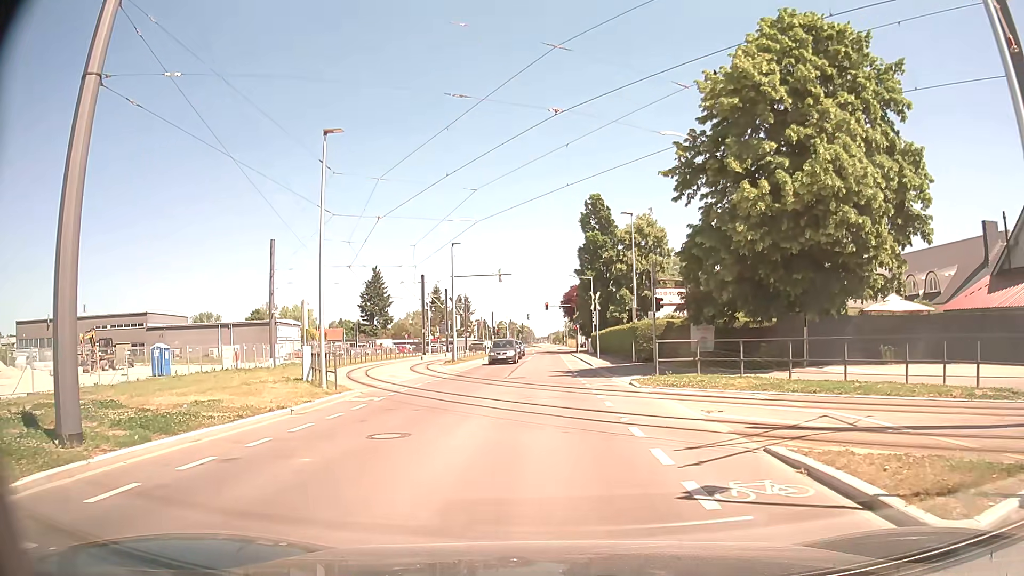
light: Day
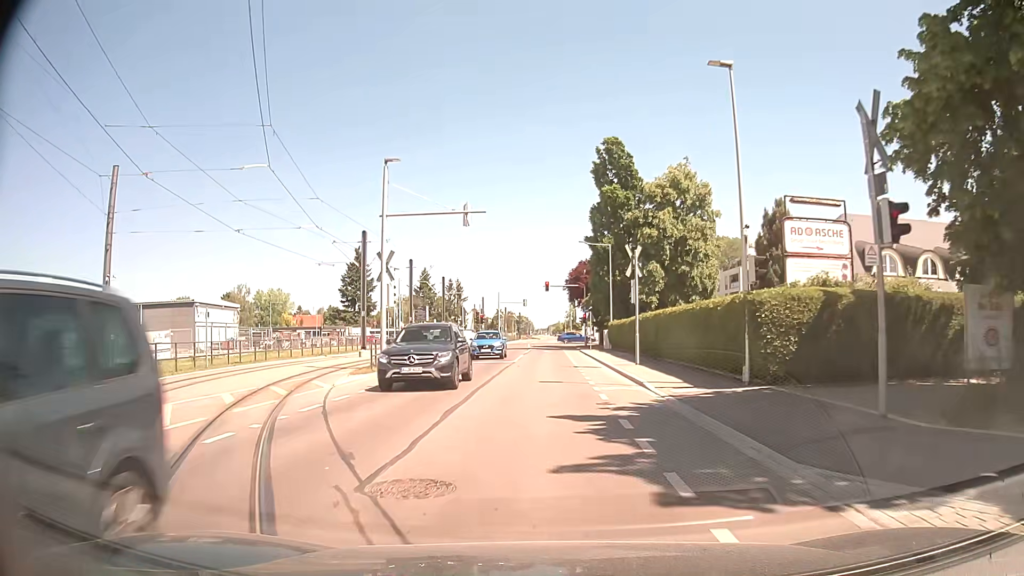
(-0.1, +21.2) m; -1°
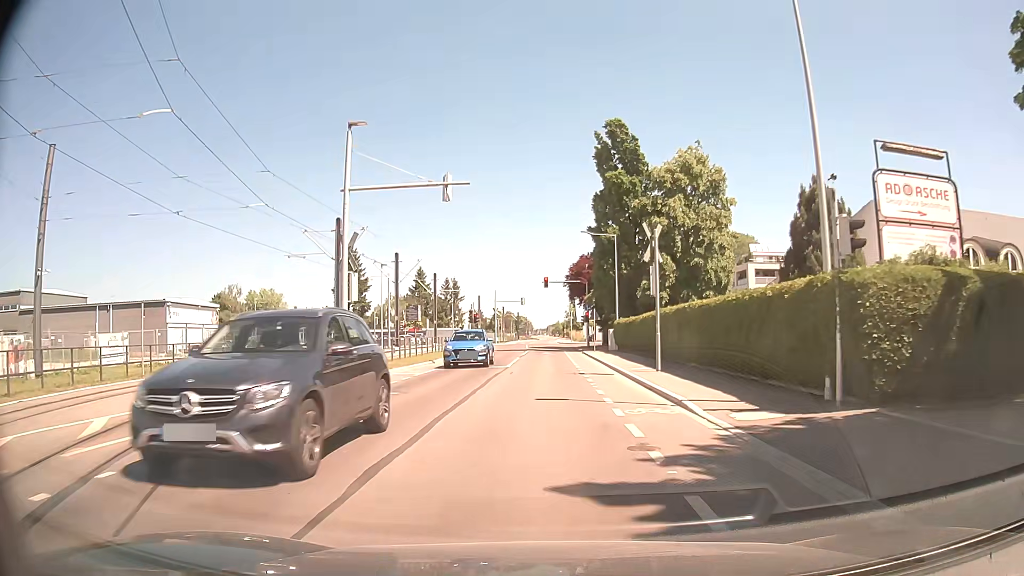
(+0.1, +5.2) m; +1°
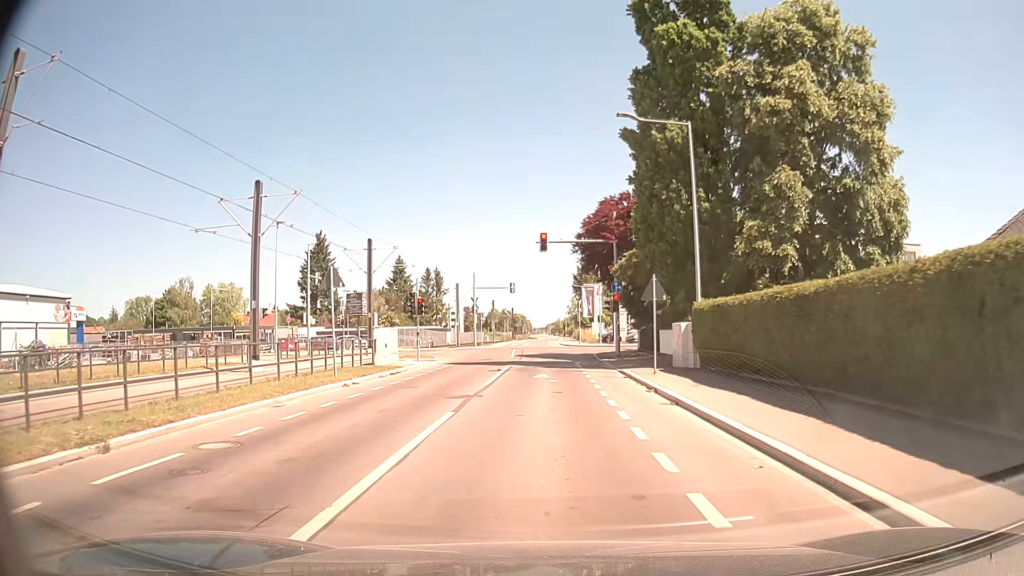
(-0.2, +26.2) m; 0°
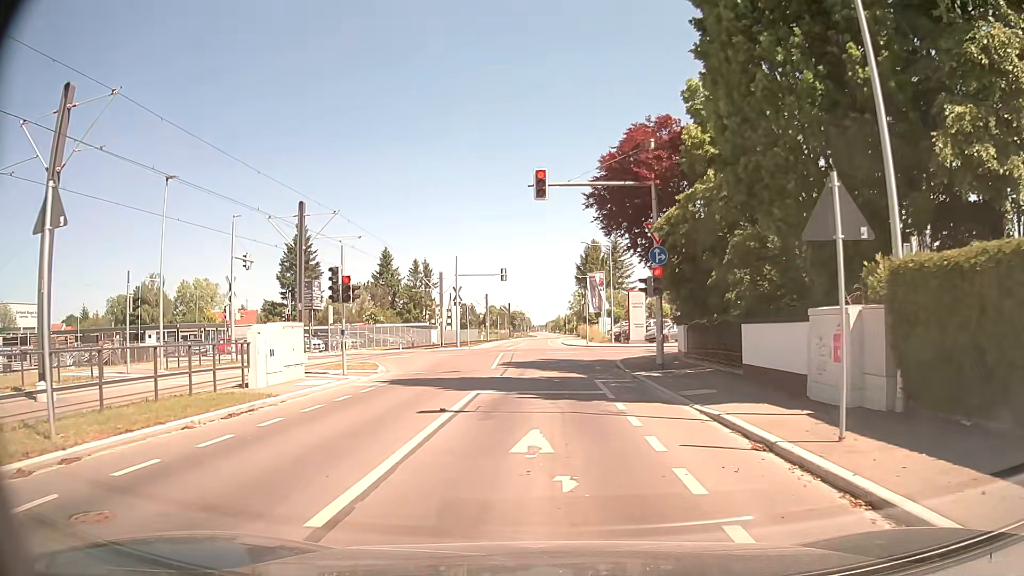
(-0.1, +12.8) m; 0°
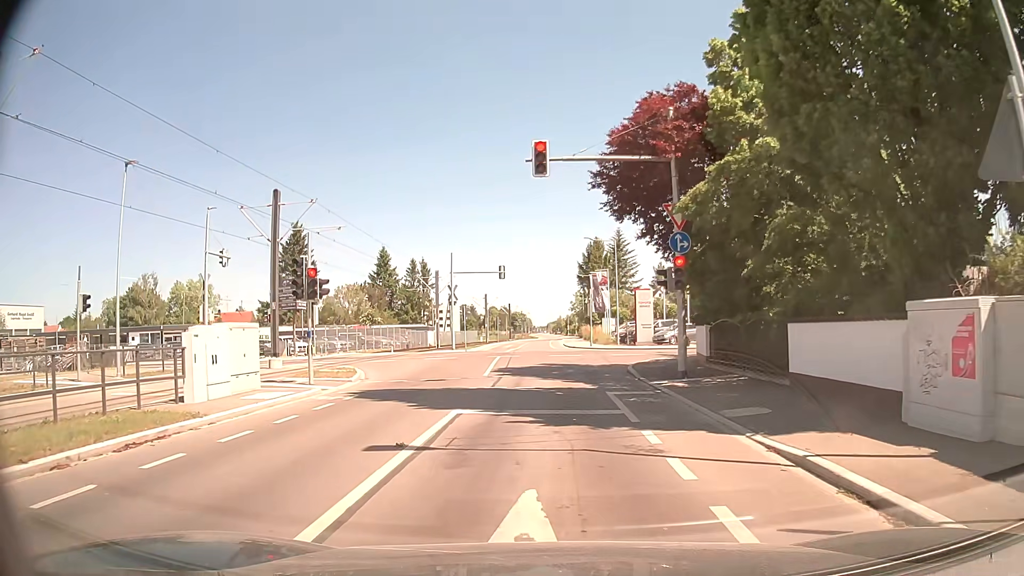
(0.0, +3.3) m; 0°
(0, +10) (0, +20) (+2, +30) (+9, +36) (+19, +38) (+29, +39) (+39, +41) (+48, +43) (+58, +46) (+68, +49) m
